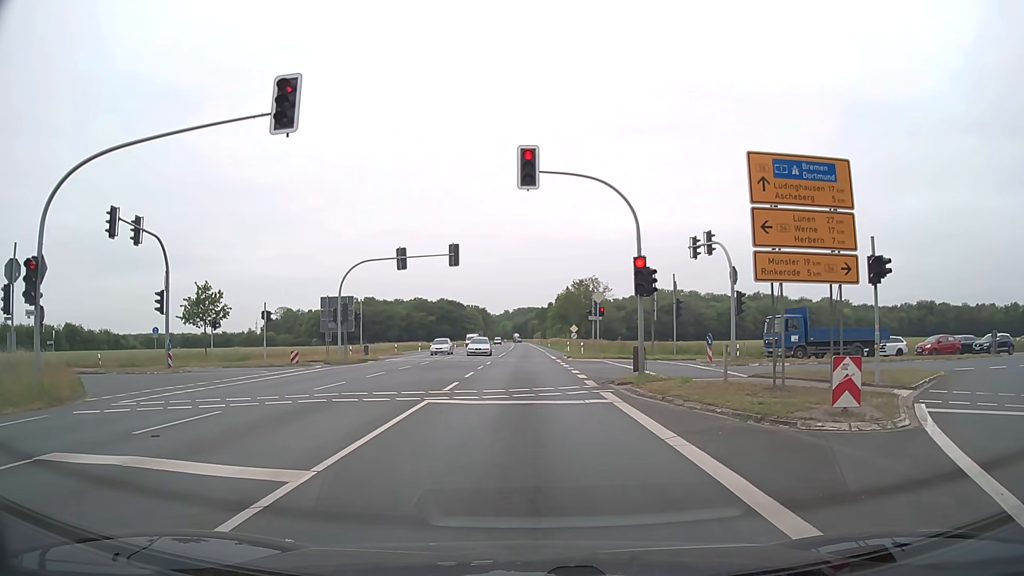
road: primary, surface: asphalt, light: Day
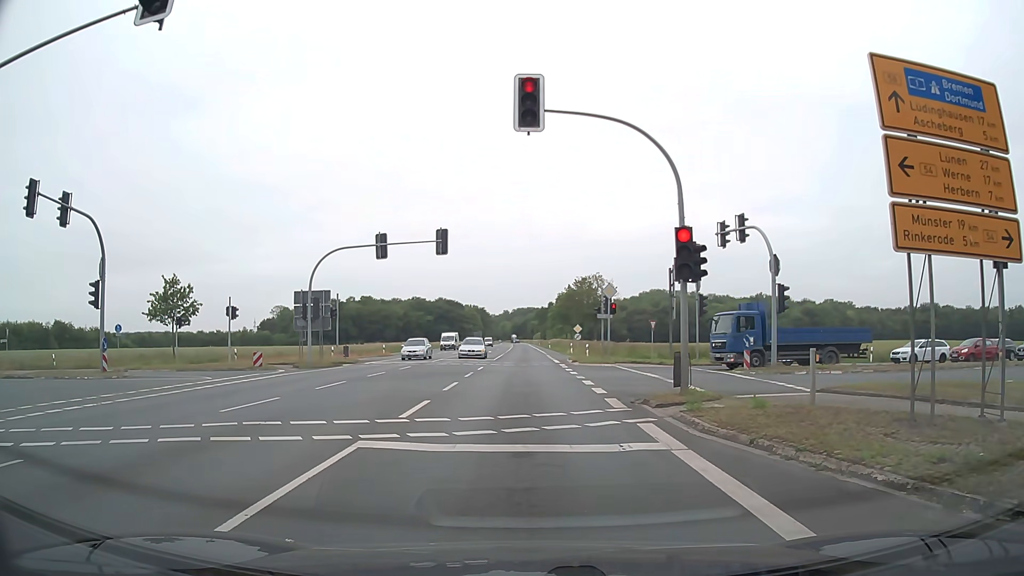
(0.0, +5.7) m; 0°
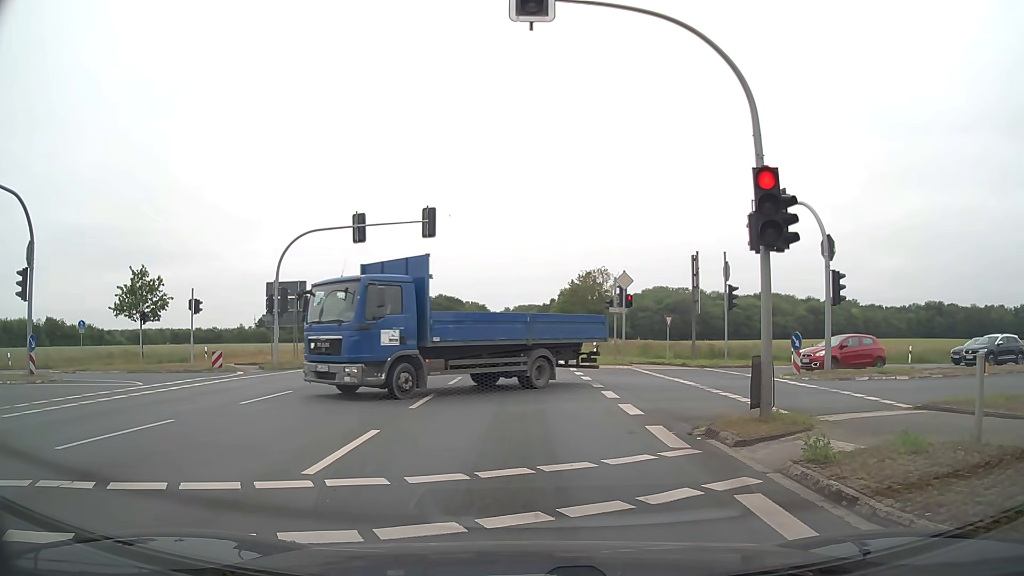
(0.0, +4.9) m; +1°
